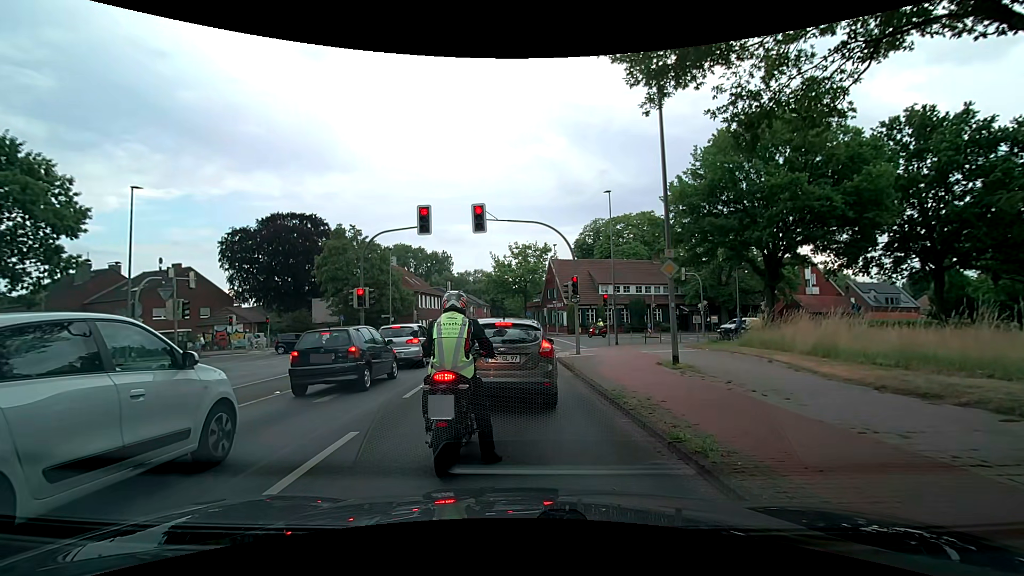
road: secondary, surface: asphalt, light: Day
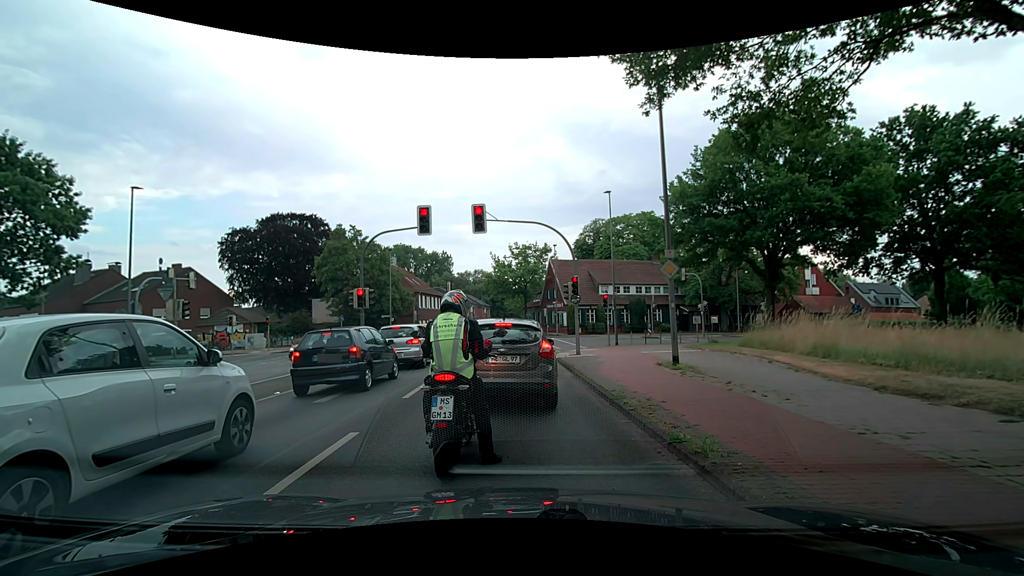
(0.0, +0.1) m; 0°
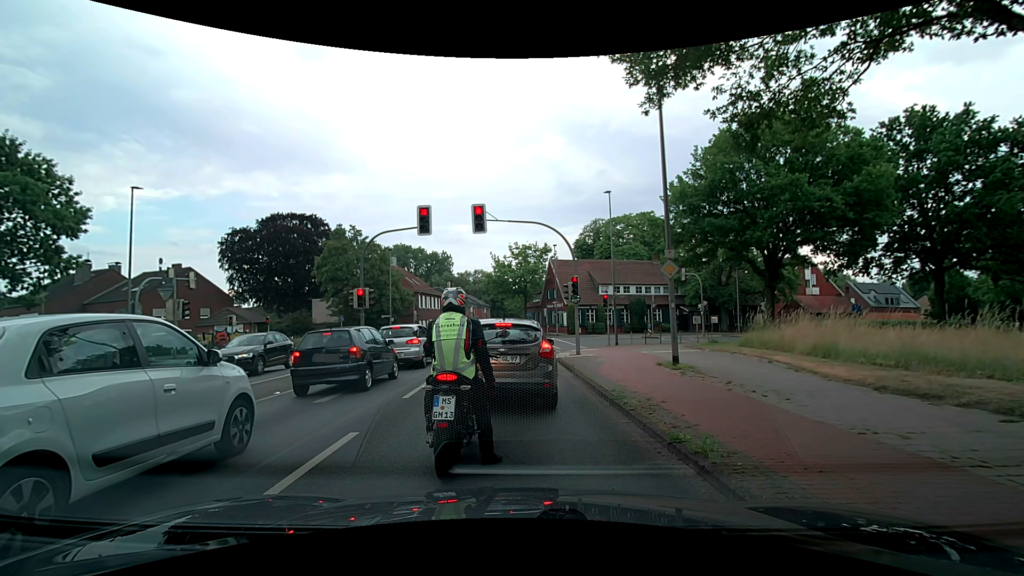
(0.0, 0.0) m; 0°
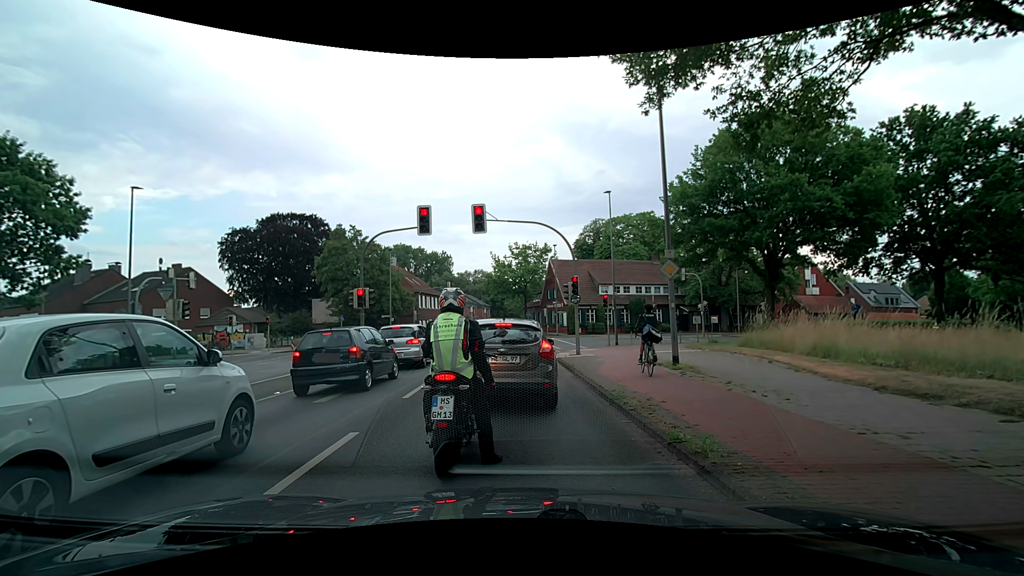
(0.0, 0.0) m; 0°
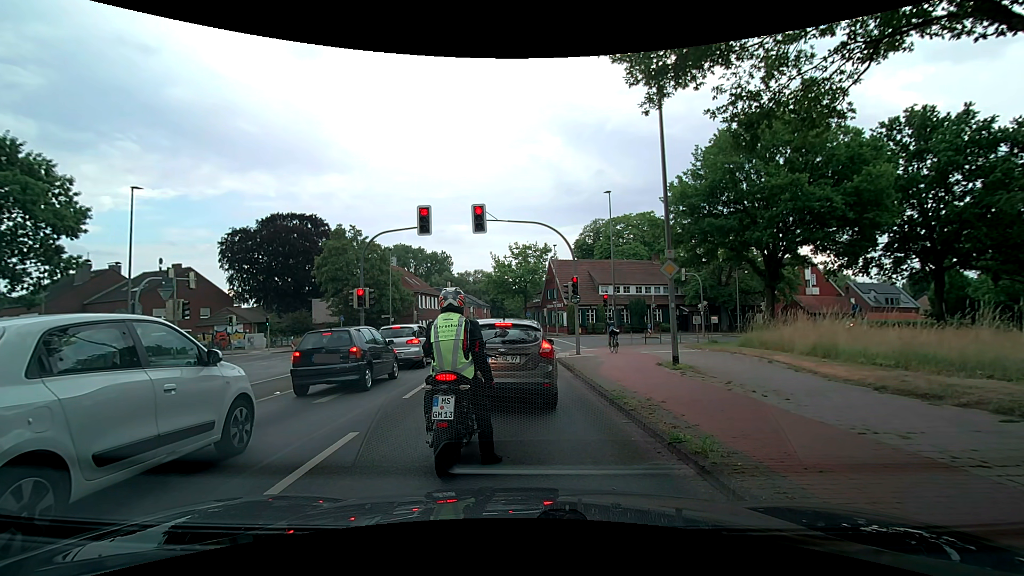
(0.0, 0.0) m; 0°
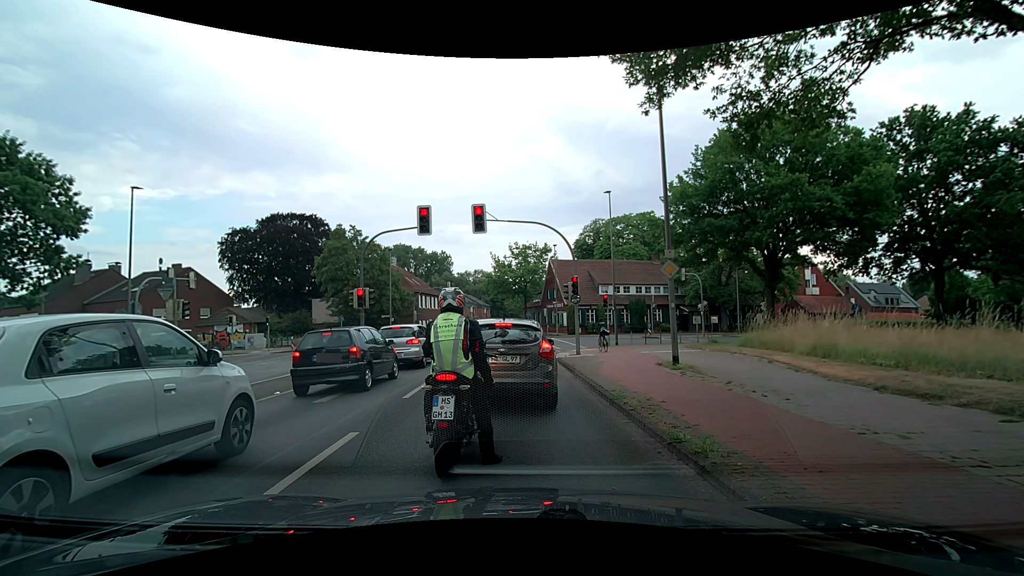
(0.0, 0.0) m; 0°
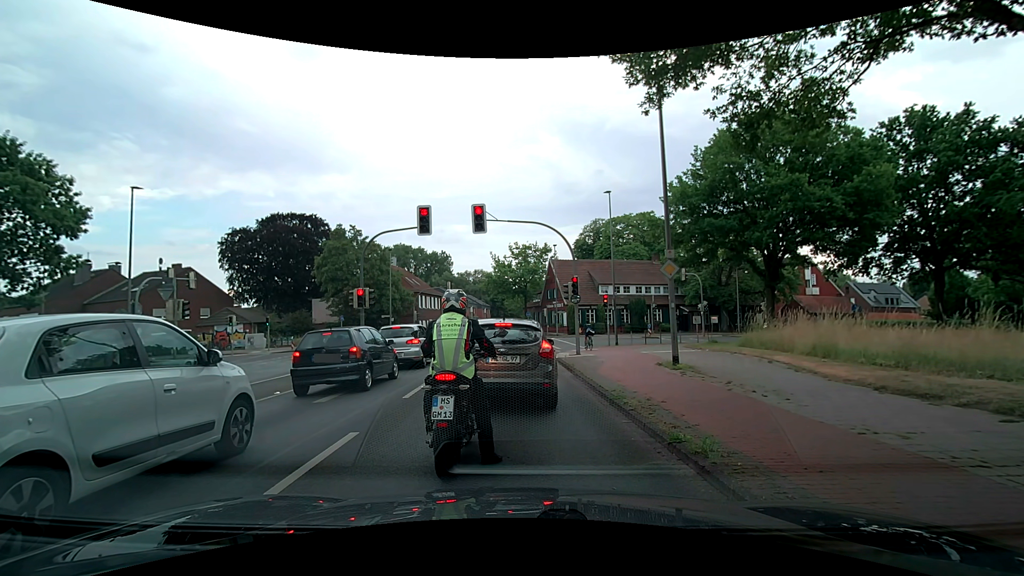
(0.0, 0.0) m; 0°
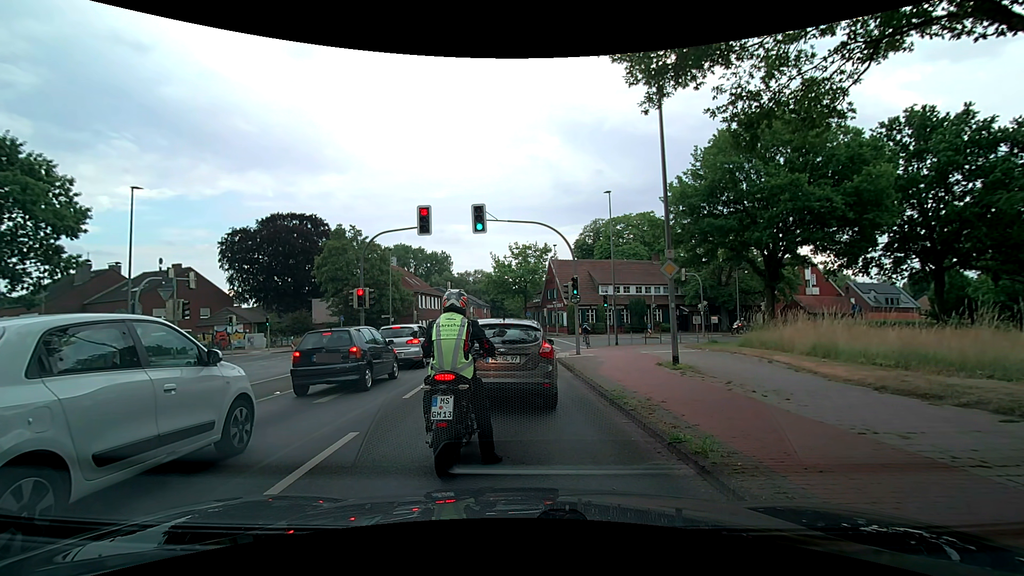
(0.0, 0.0) m; 0°
